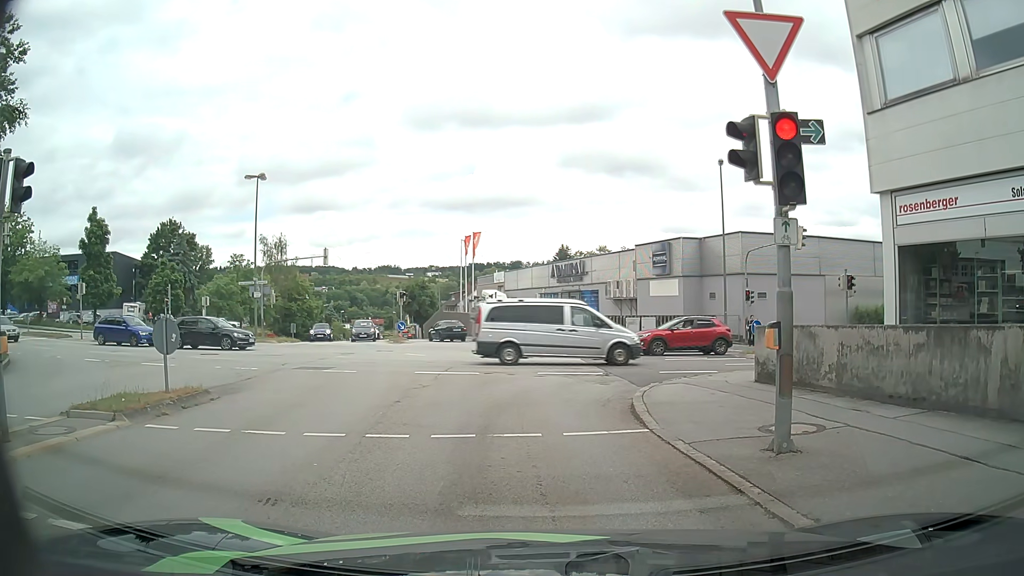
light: Day
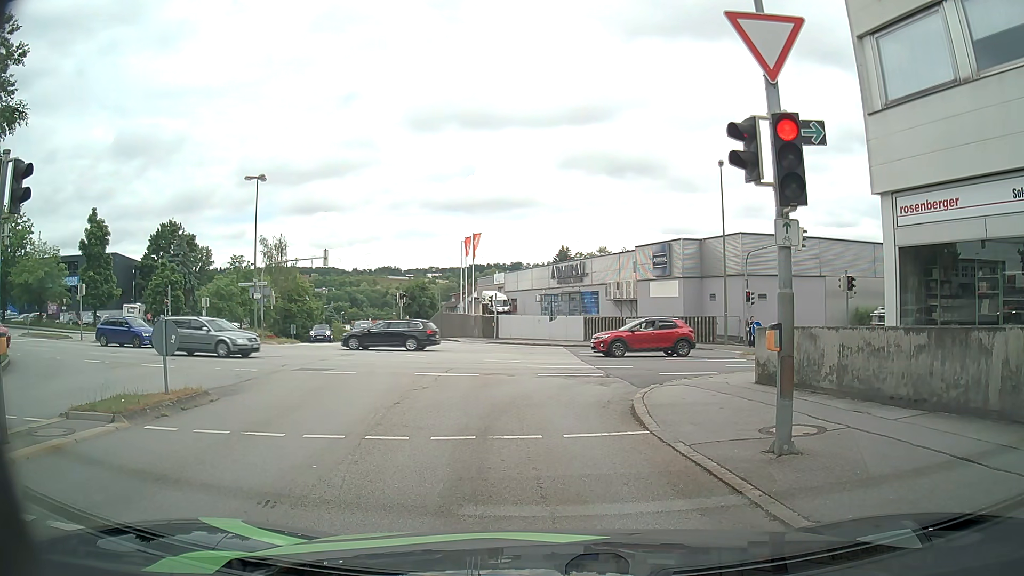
(0.0, +0.1) m; 0°
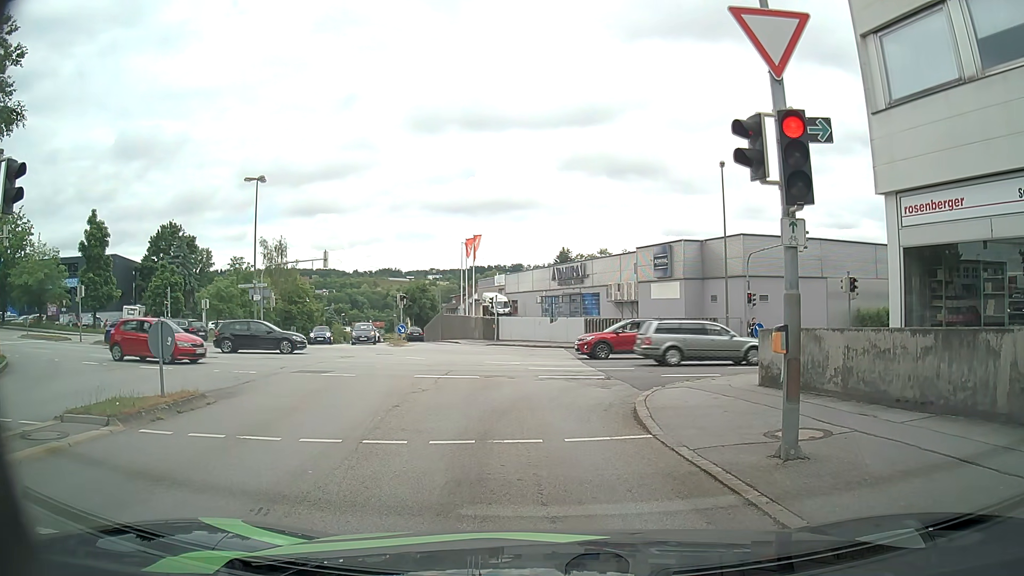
(0.0, +0.1) m; 0°
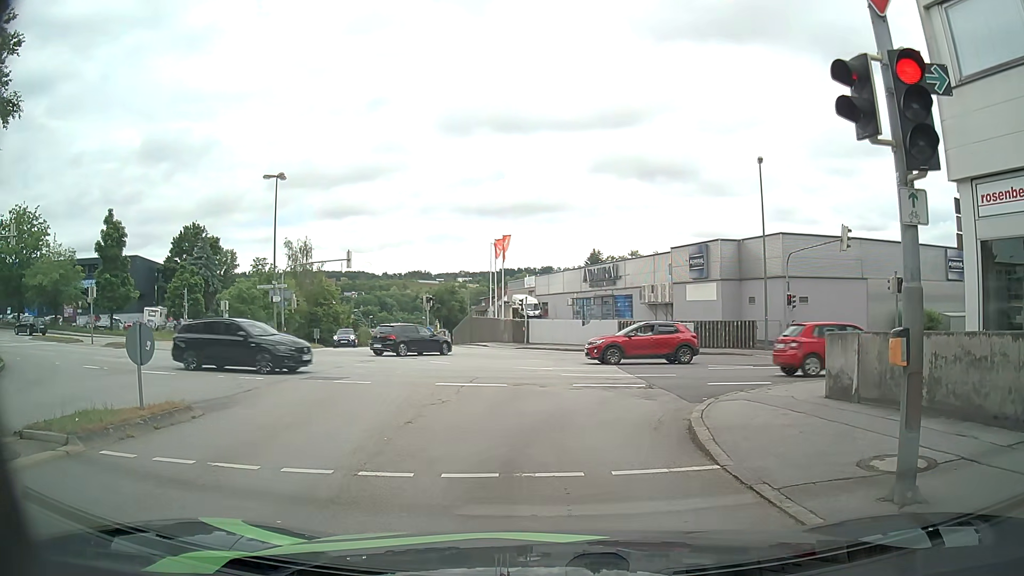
(0.0, +1.6) m; 0°
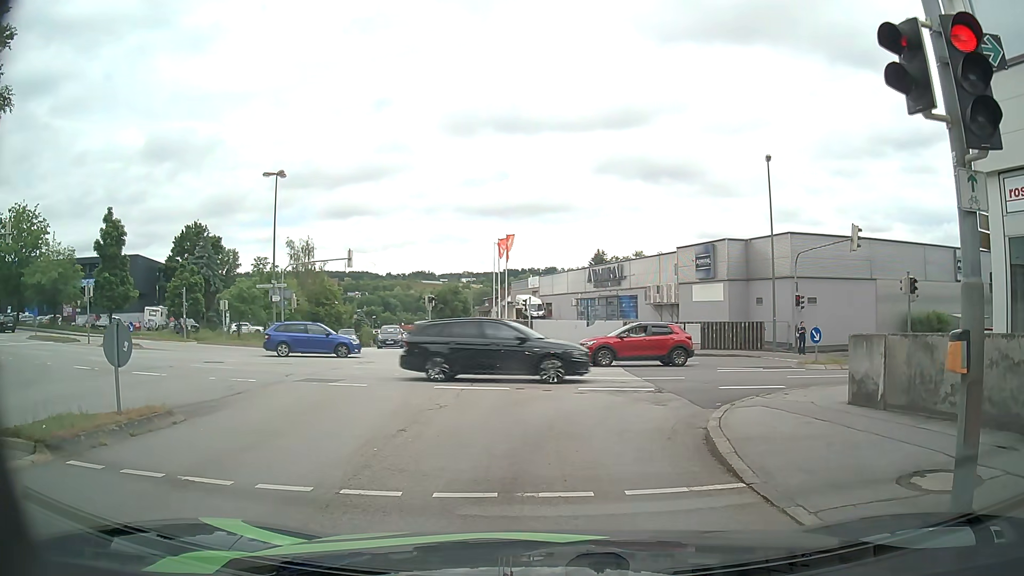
(0.0, +0.7) m; 0°
